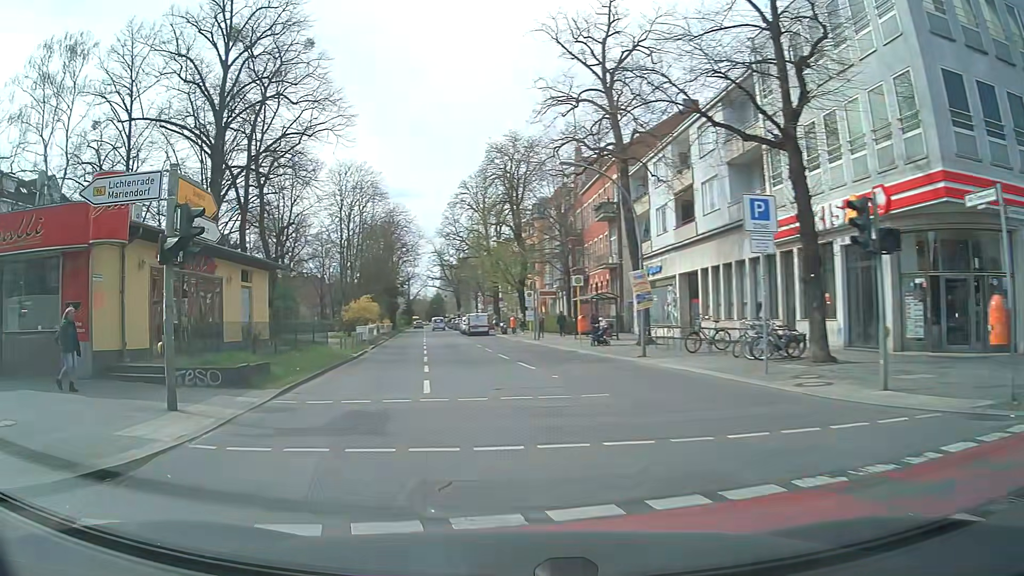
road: tertiary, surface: asphalt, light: Day
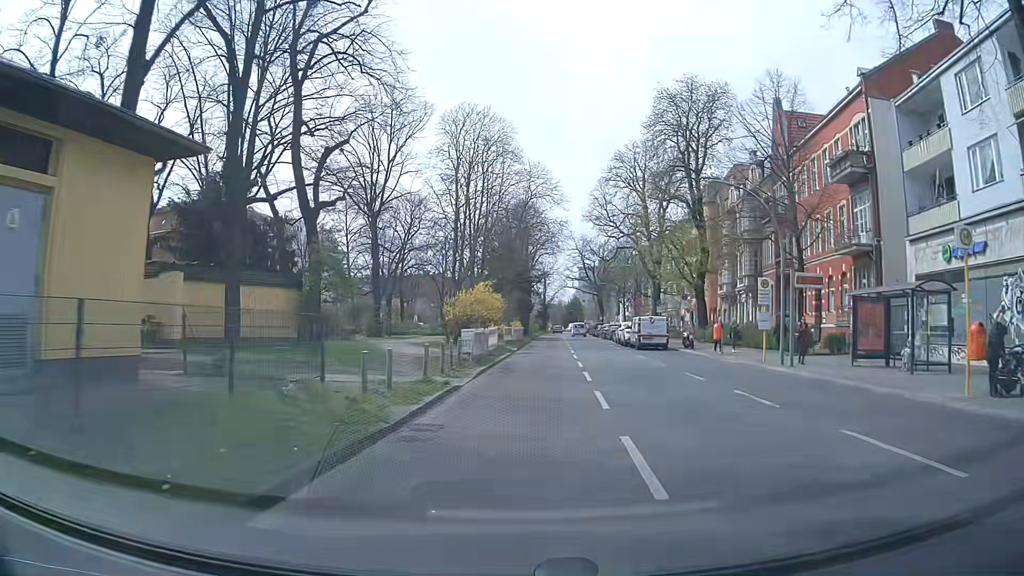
(-2.7, +20.2) m; -10°
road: secondary
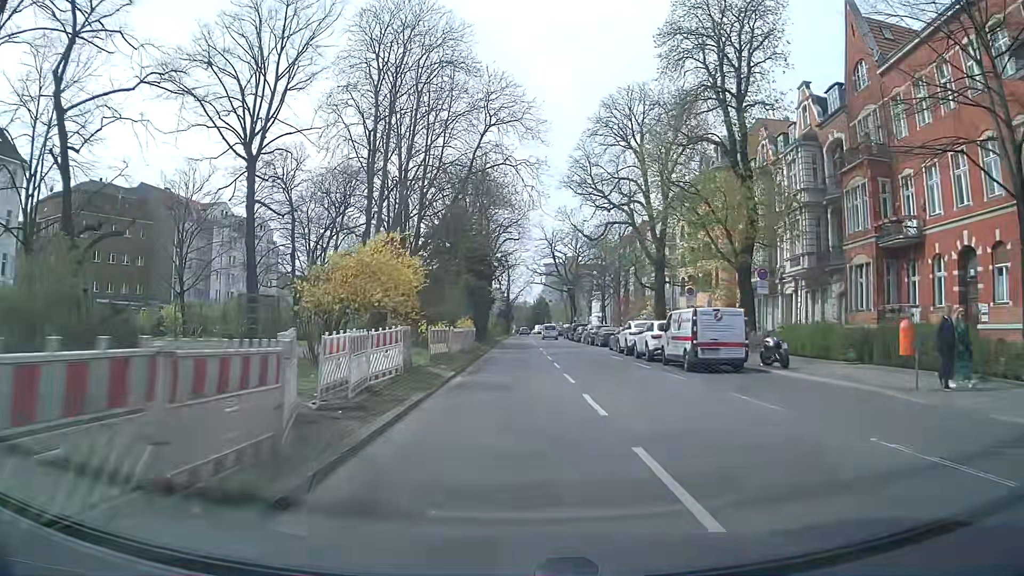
(+0.7, +19.4) m; +3°
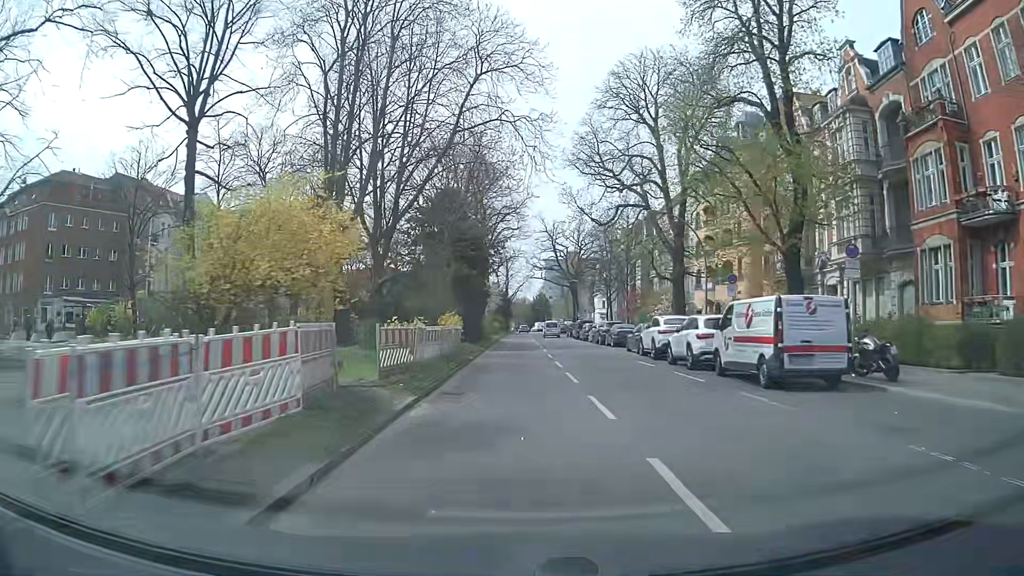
(+0.1, +6.9) m; +1°
